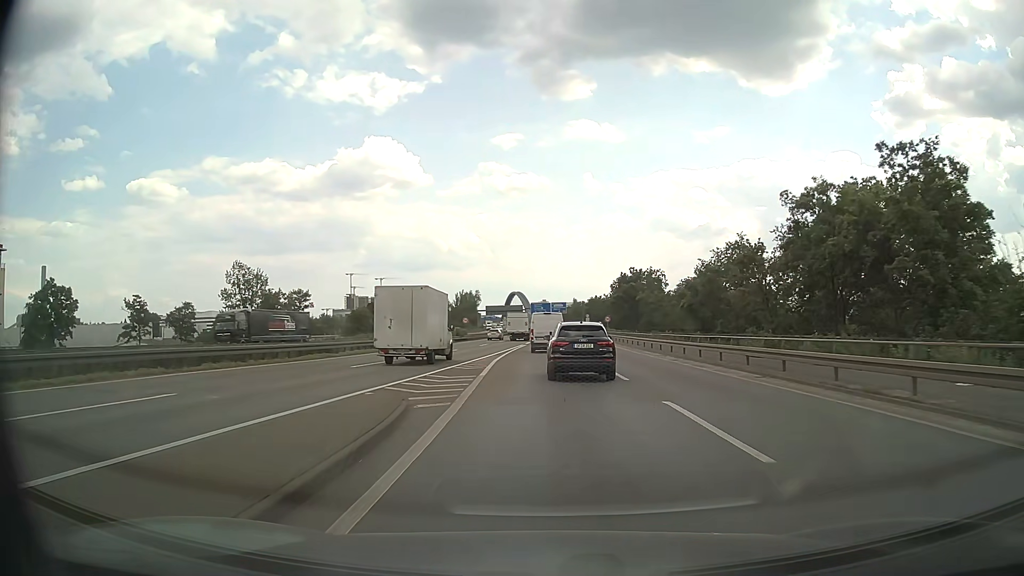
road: motorway_link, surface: asphalt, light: Day
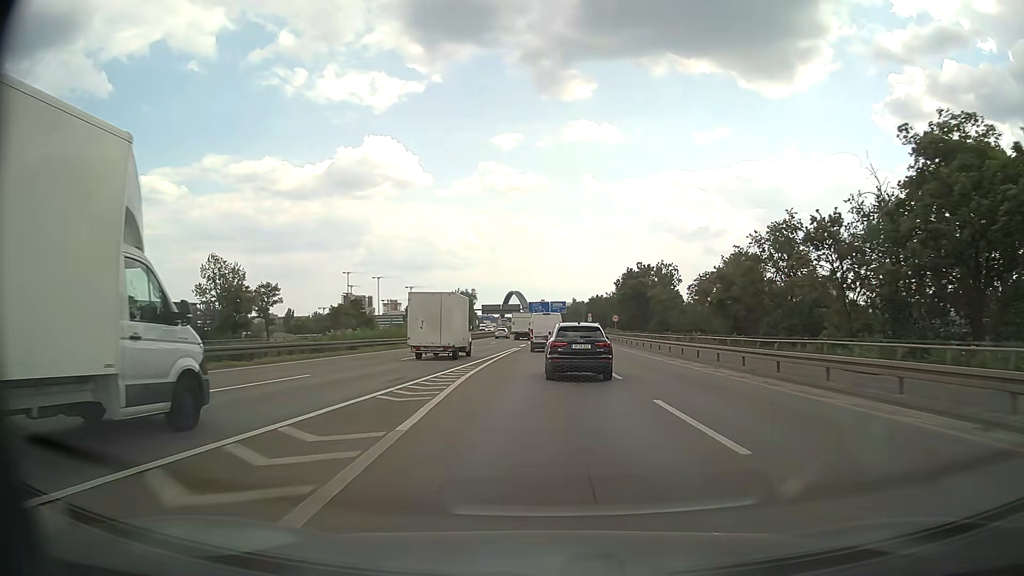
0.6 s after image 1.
(0.0, +11.3) m; 0°
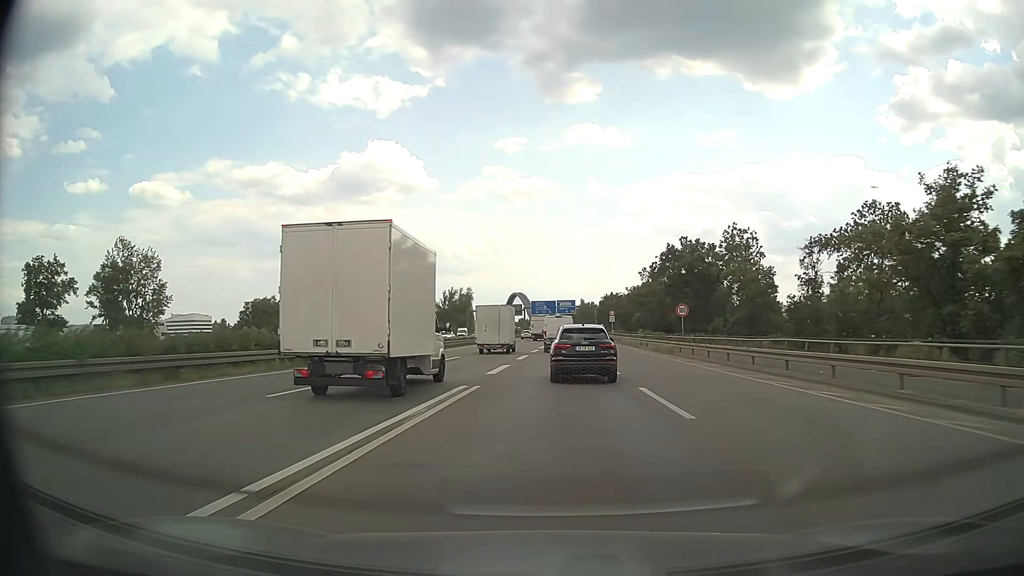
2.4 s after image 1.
(+0.2, +35.5) m; 0°
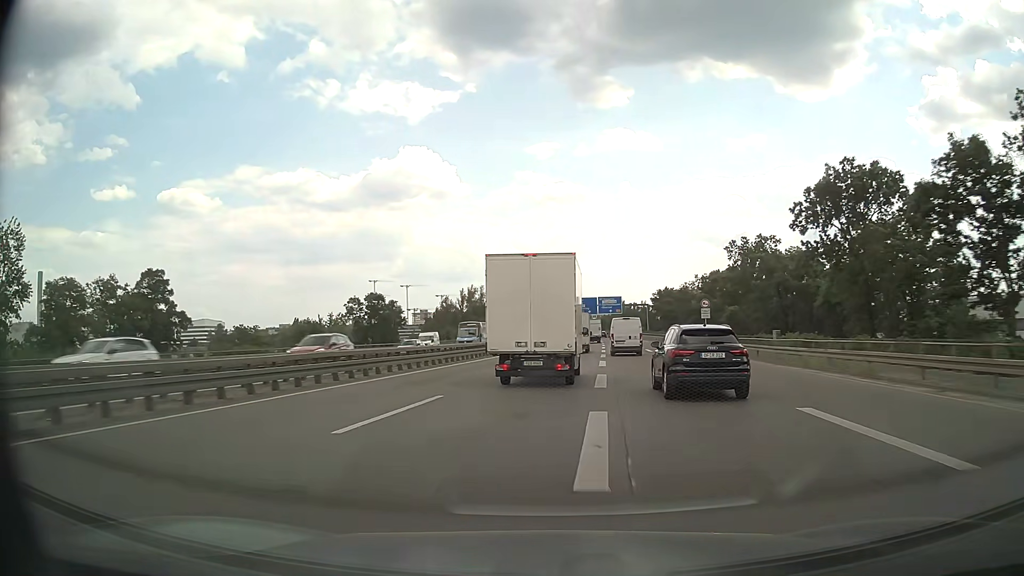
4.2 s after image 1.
(-0.8, +41.5) m; -3°
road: motorway
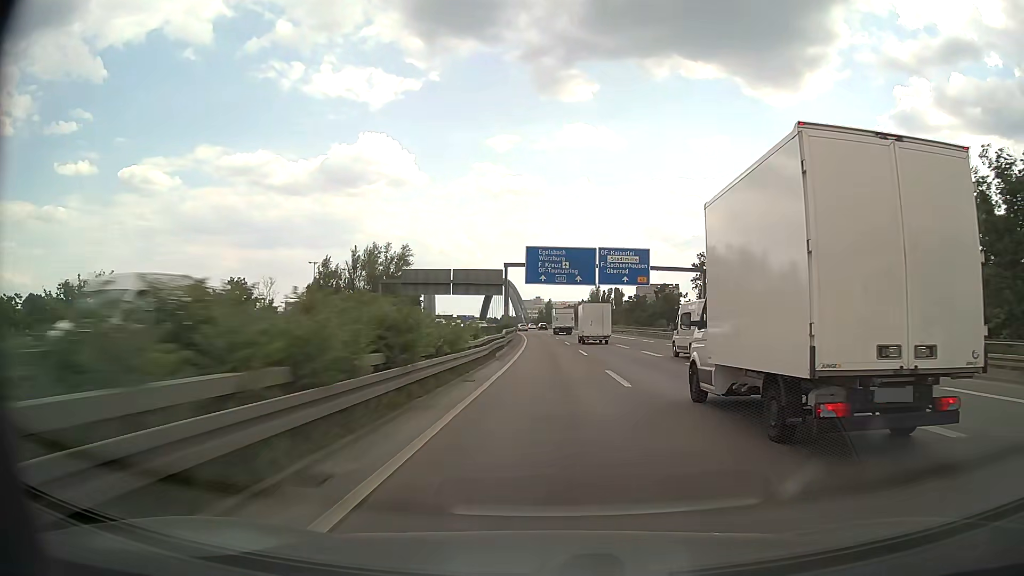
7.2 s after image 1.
(+1.6, +83.9) m; +4°
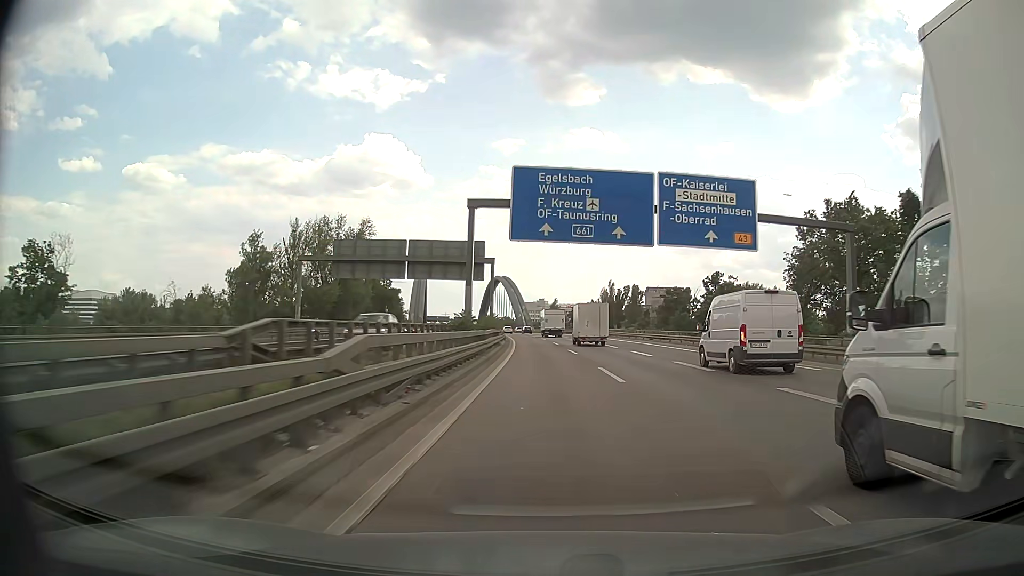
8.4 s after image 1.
(+0.2, +34.6) m; 0°
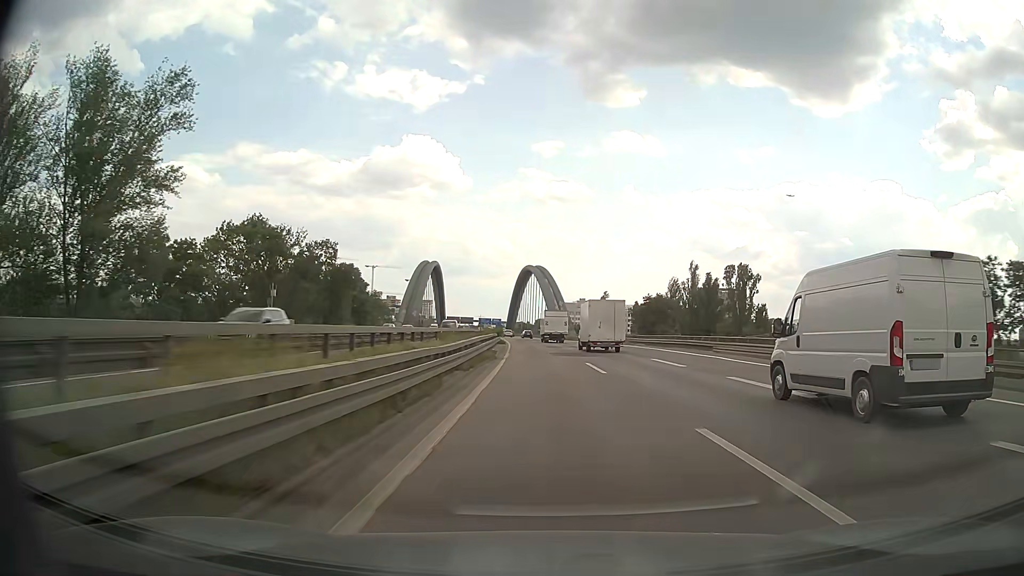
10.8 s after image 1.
(-1.6, +67.6) m; -3°
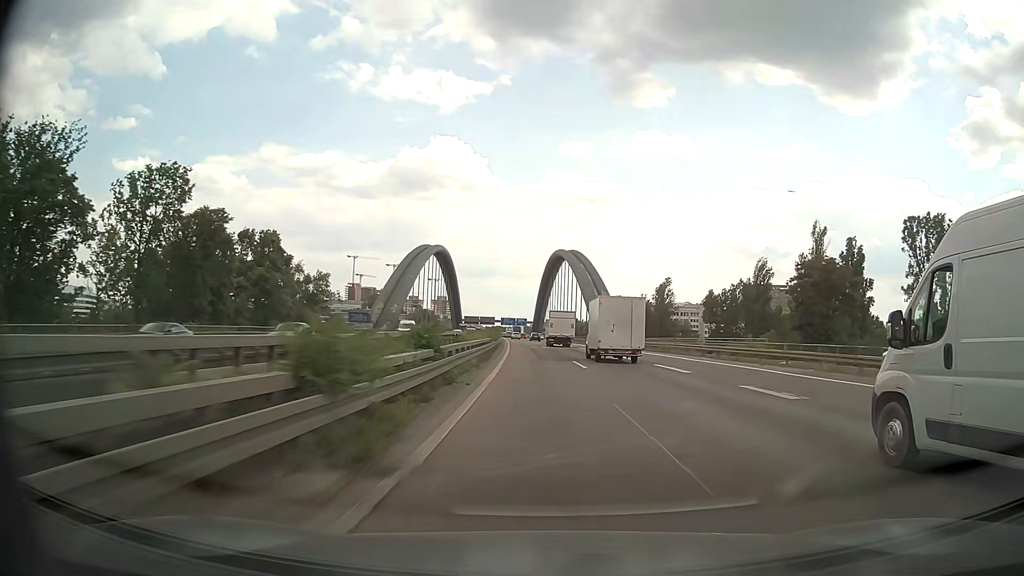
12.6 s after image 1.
(-1.0, +49.5) m; -3°
(0, +10) (0, +20) (0, +30) (-1, +40) (-1, +50) (-1, +60) (-2, +70) (-2, +80) (-3, +90) (-3, +100) m
